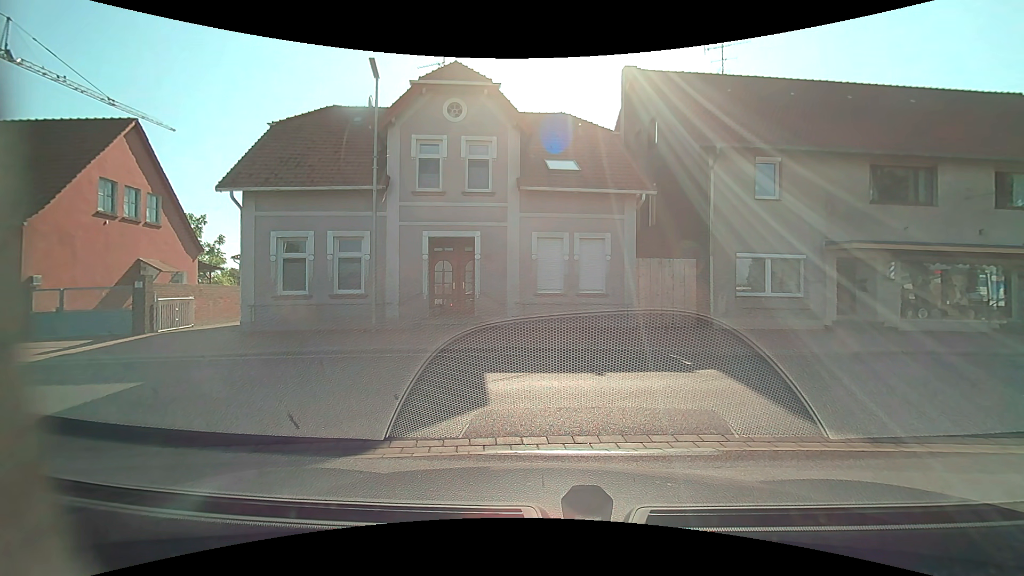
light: Day
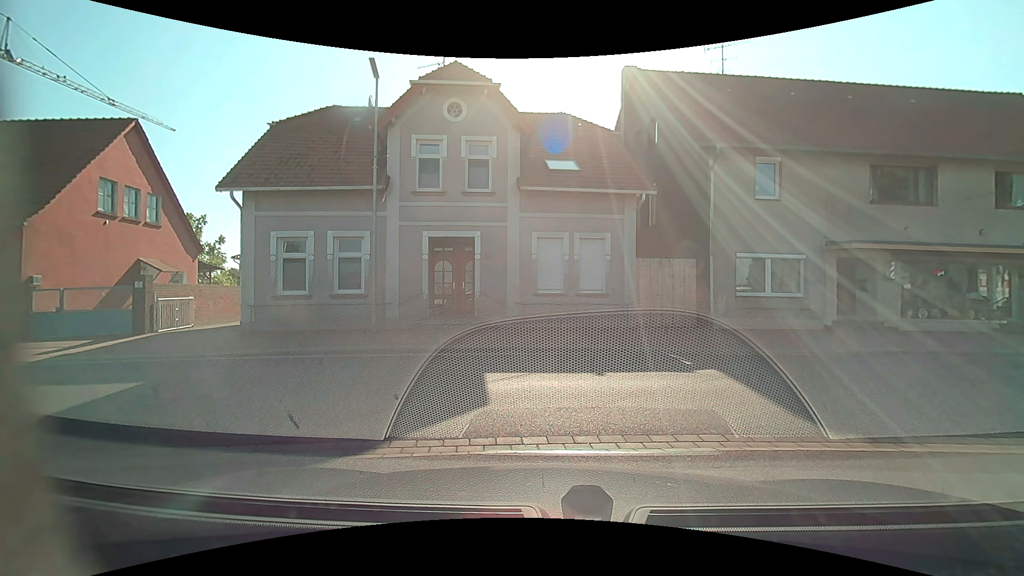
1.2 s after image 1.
(0.0, 0.0) m; 0°
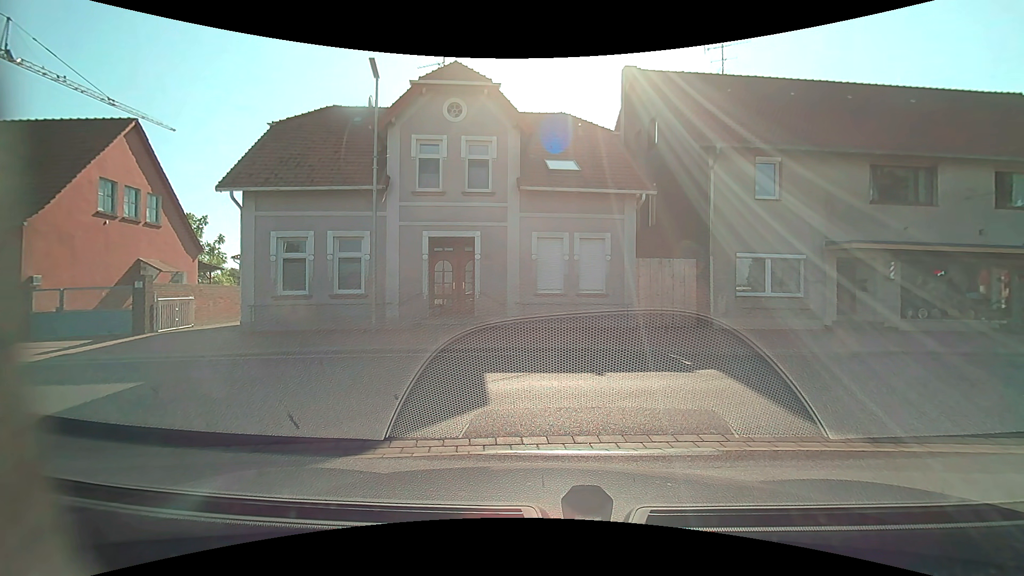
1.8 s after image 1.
(0.0, 0.0) m; 0°
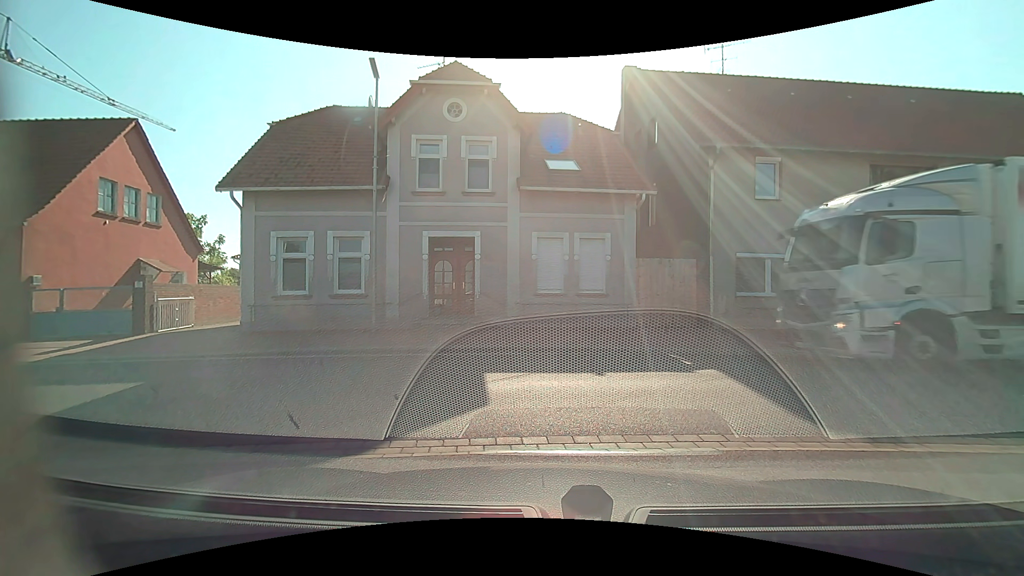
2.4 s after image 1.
(0.0, 0.0) m; 0°
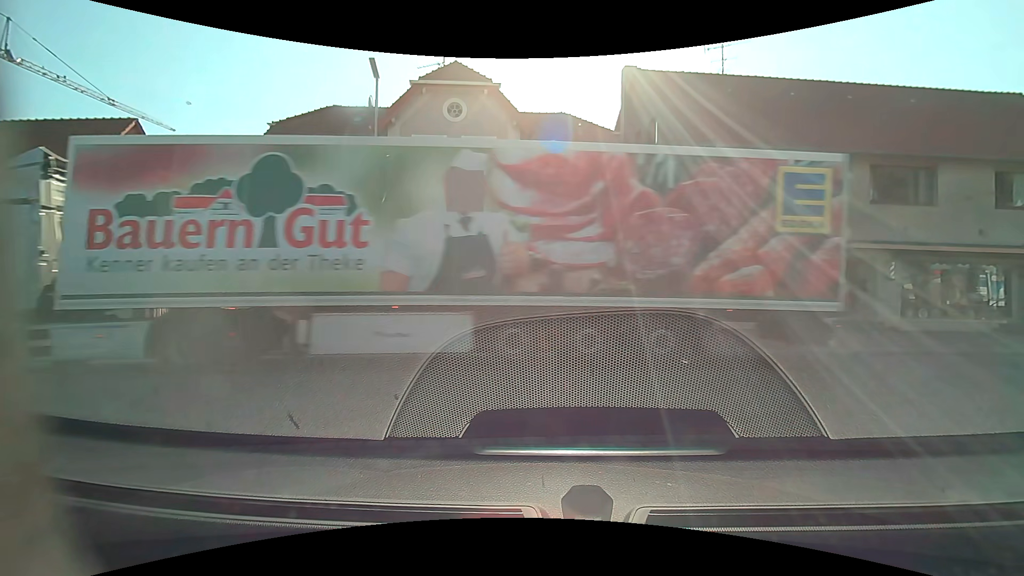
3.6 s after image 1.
(0.0, 0.0) m; 0°
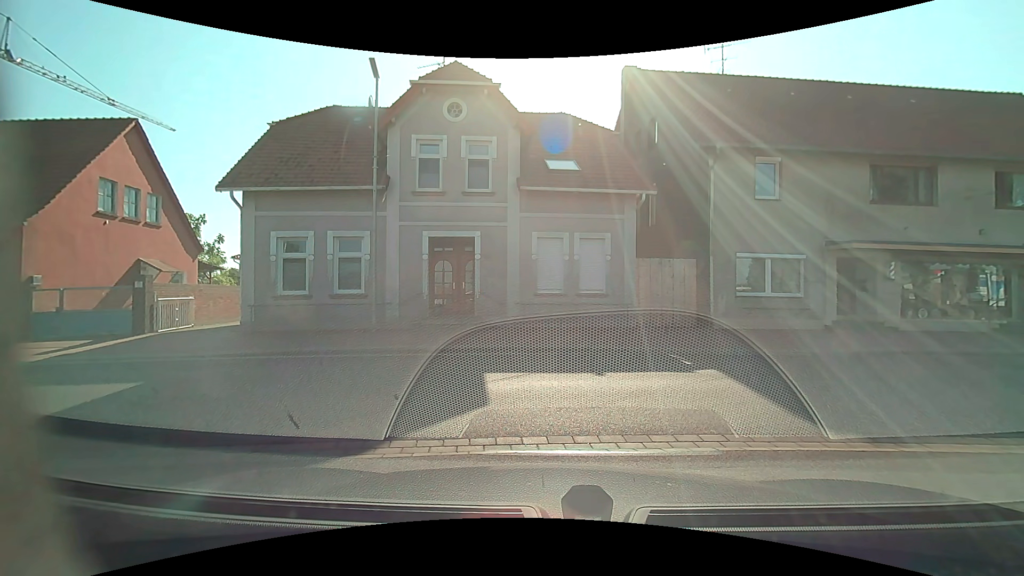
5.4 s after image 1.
(0.0, 0.0) m; 0°
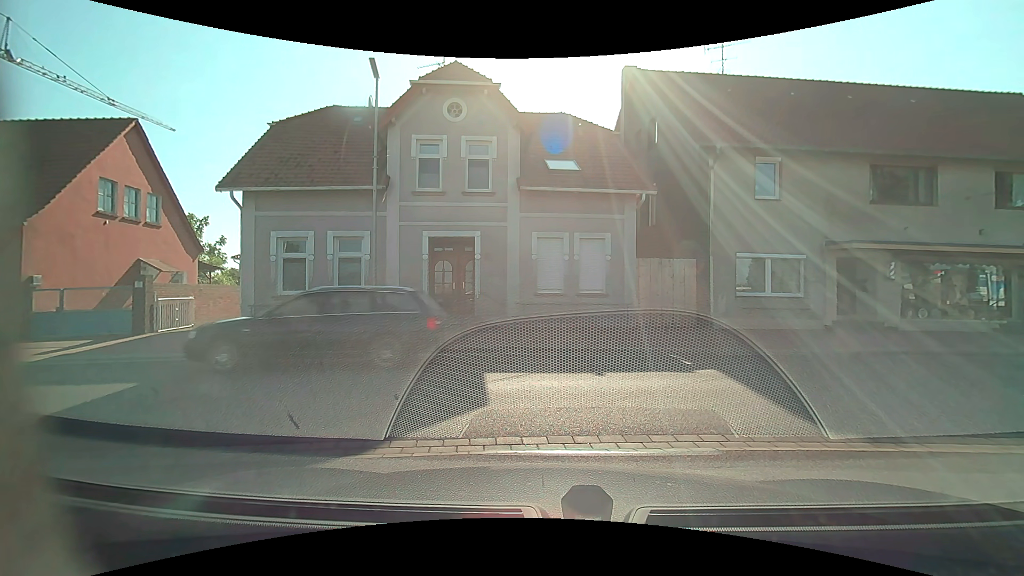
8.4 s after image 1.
(0.0, 0.0) m; 0°
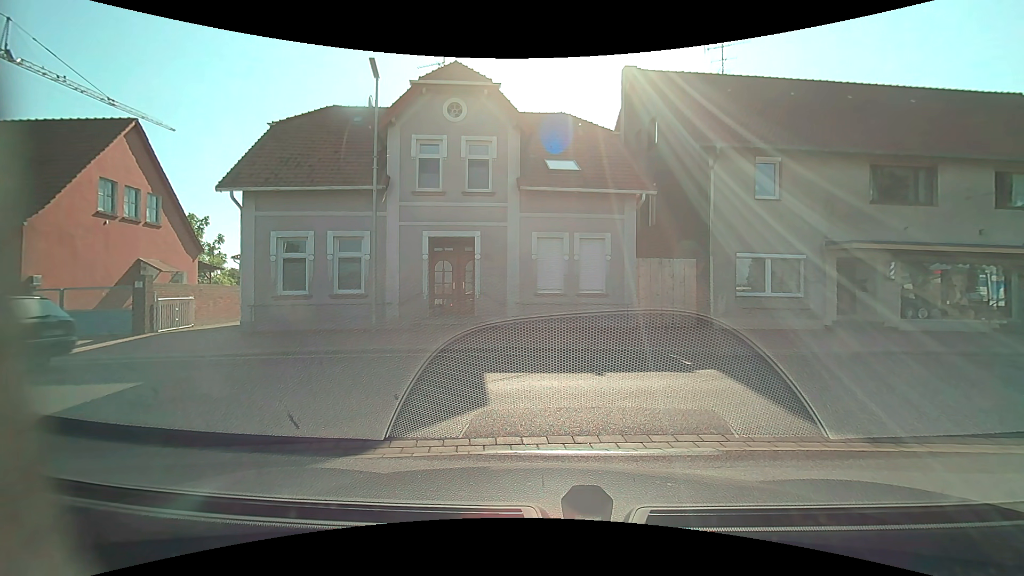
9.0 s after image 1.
(0.0, 0.0) m; 0°
